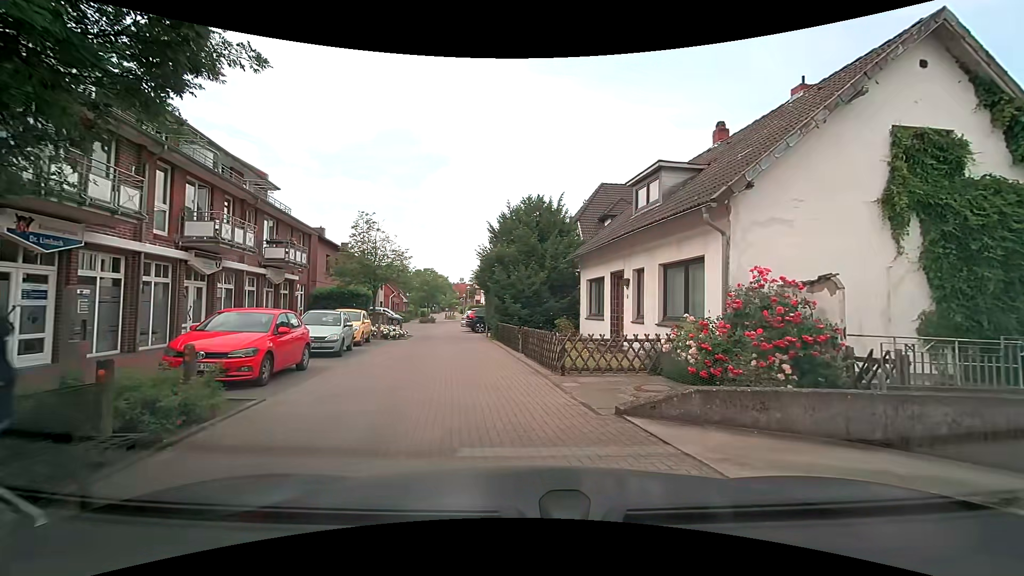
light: Day
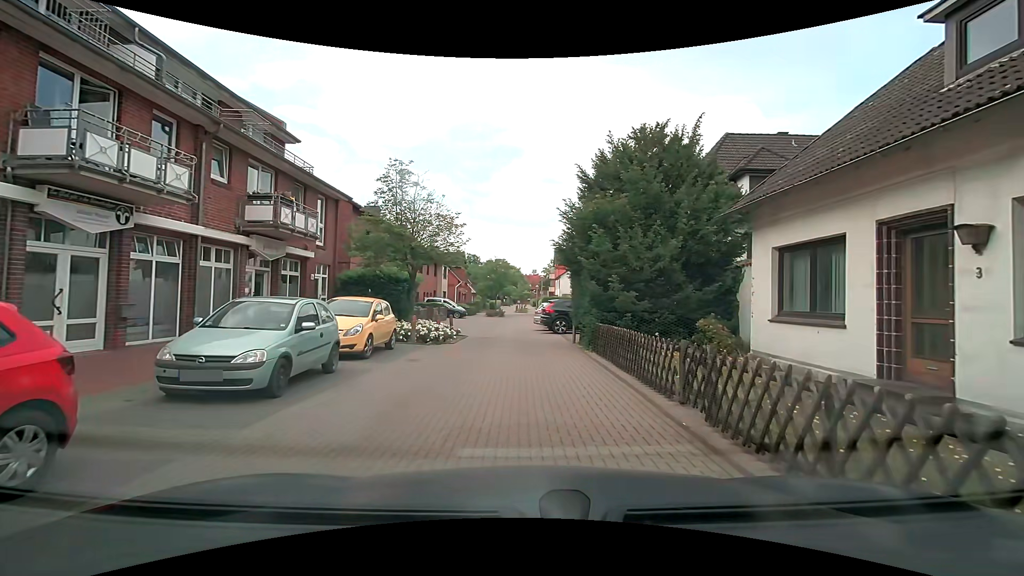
(-0.5, +9.1) m; -5°
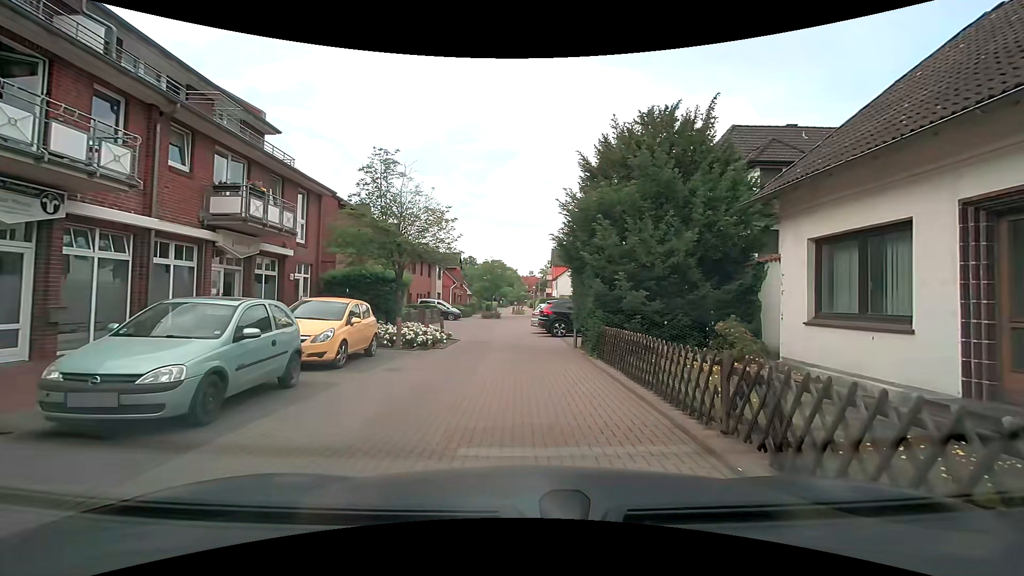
(0.0, +1.5) m; 0°
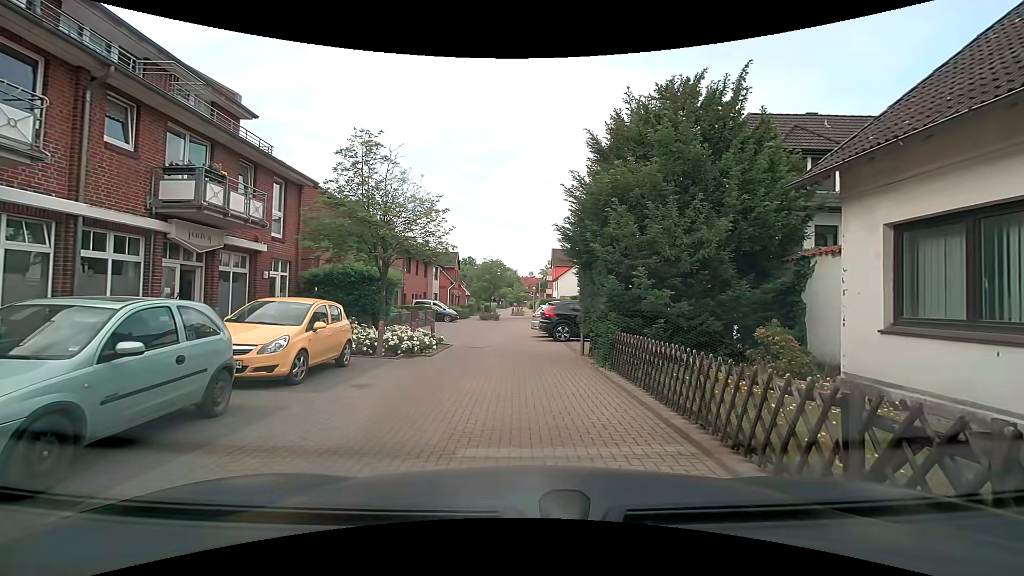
(0.0, +1.8) m; 0°
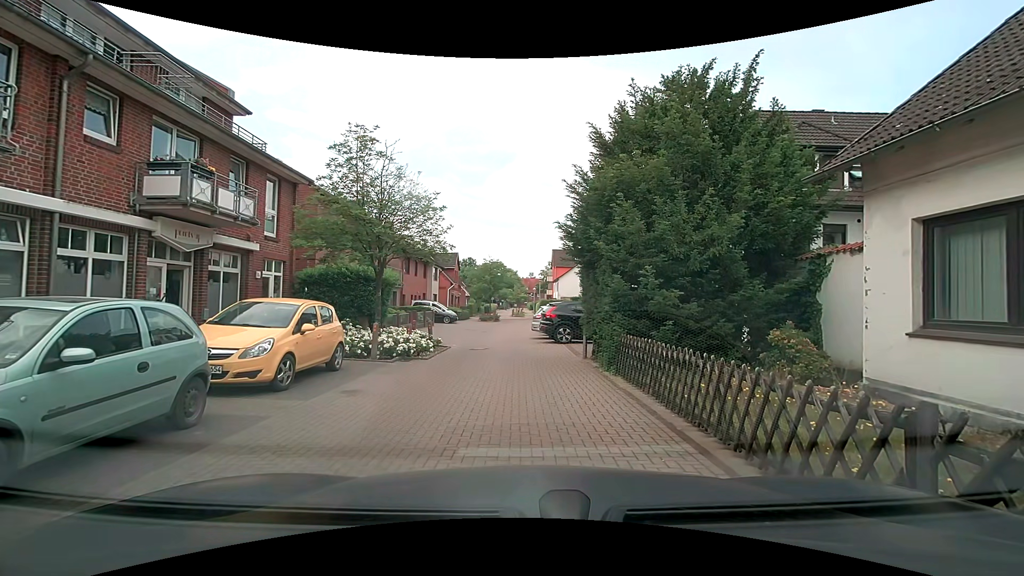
(0.0, +0.5) m; 0°
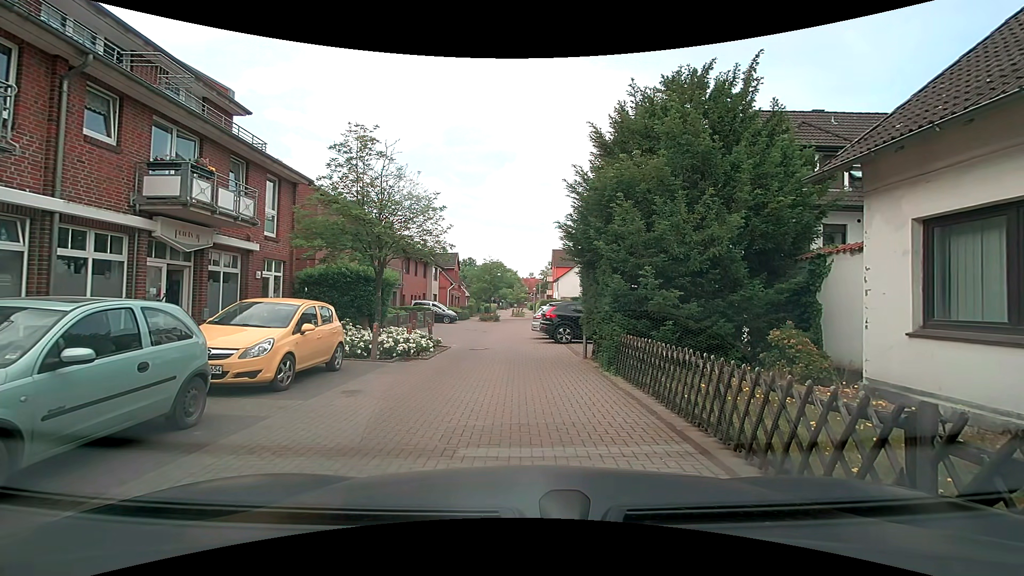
(0.0, 0.0) m; 0°
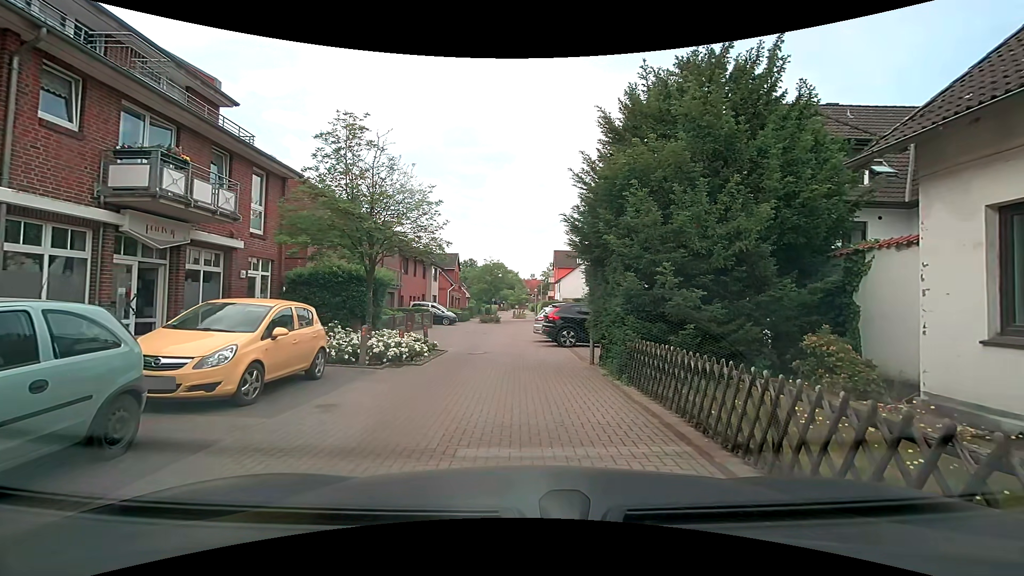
(0.0, +1.1) m; 0°
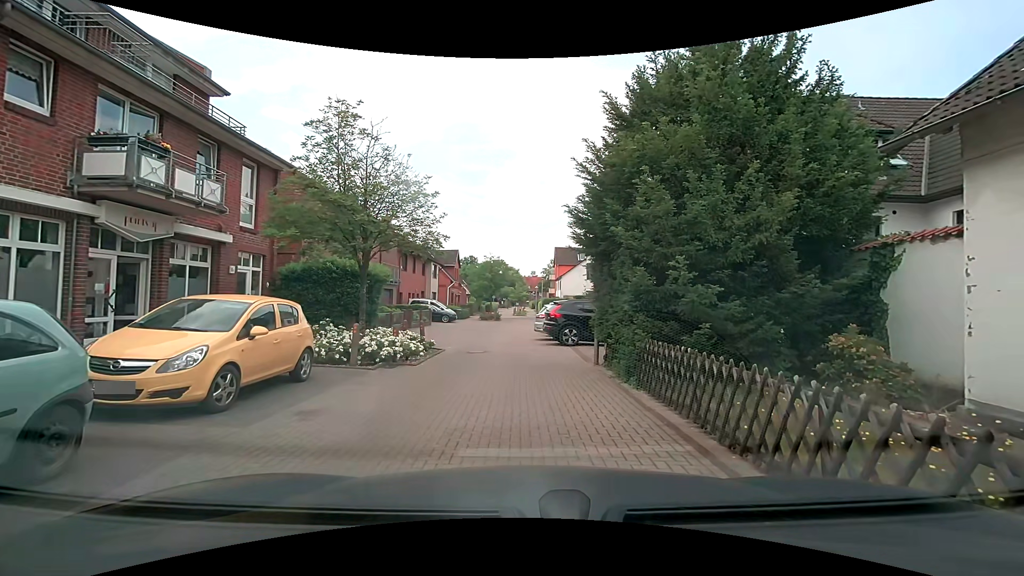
(0.0, +0.7) m; 0°
